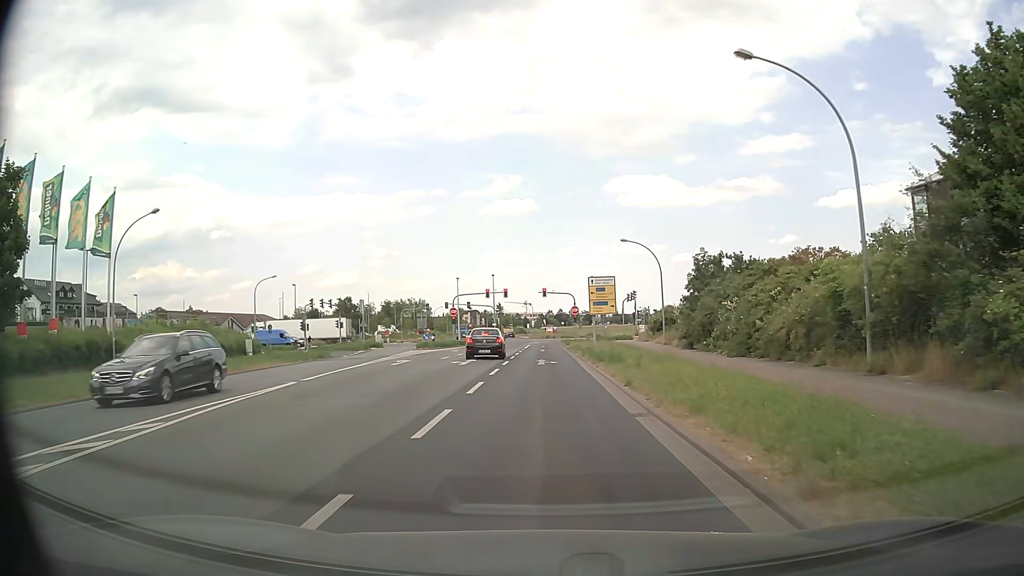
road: tertiary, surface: asphalt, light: Day
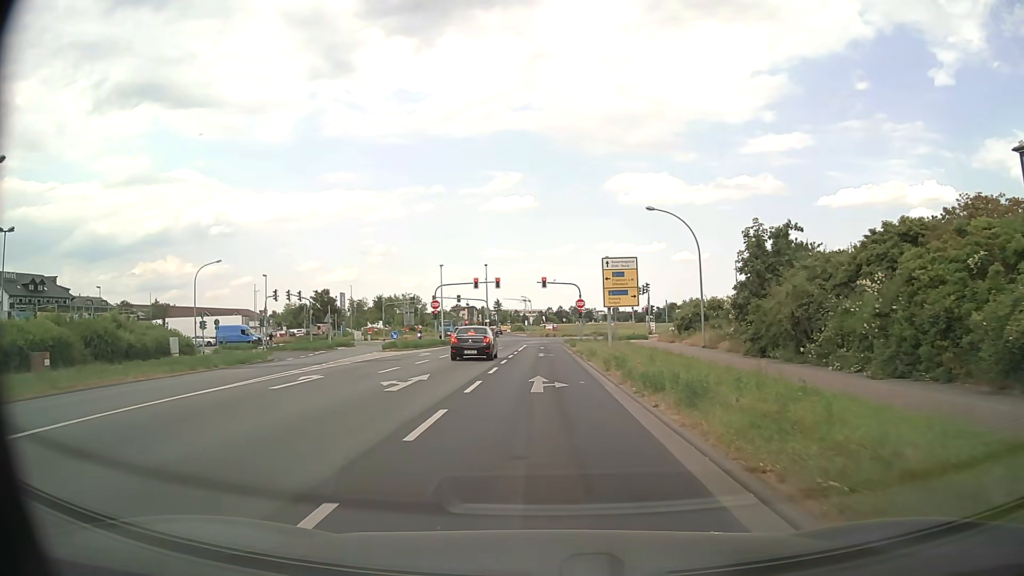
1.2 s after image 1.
(0.0, +12.2) m; 0°
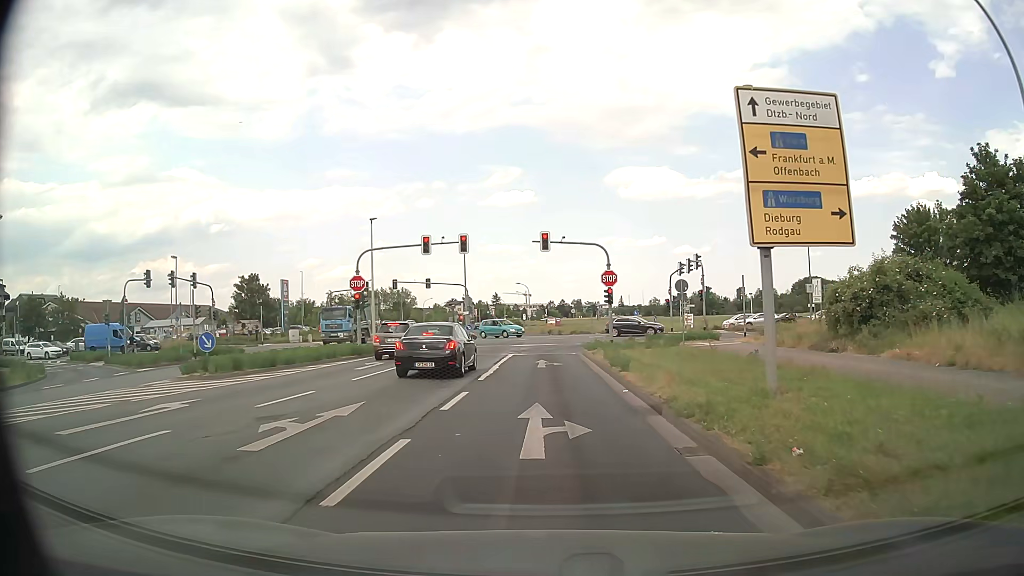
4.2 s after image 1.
(-0.1, +26.8) m; 0°
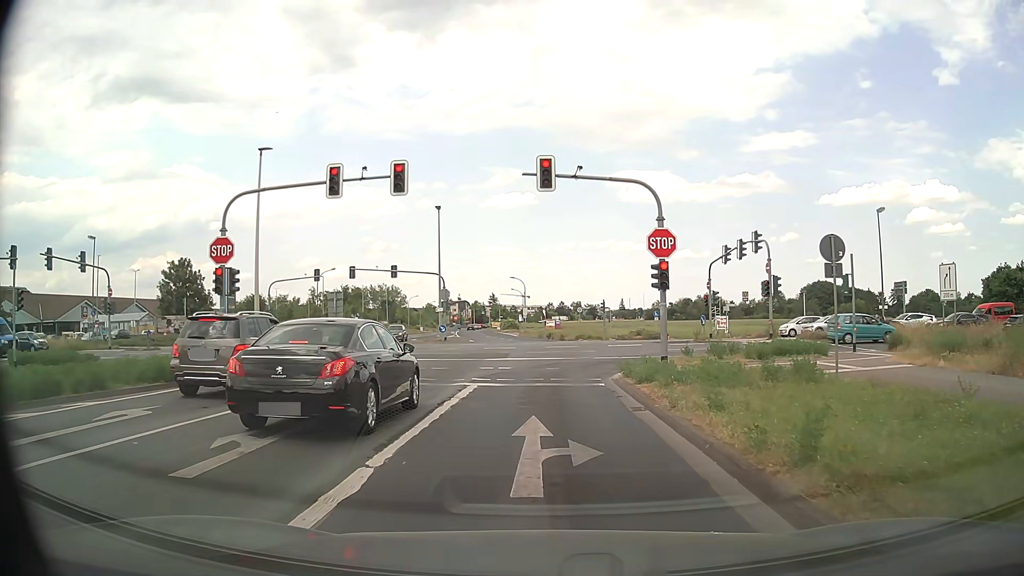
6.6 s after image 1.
(0.0, +15.9) m; 0°
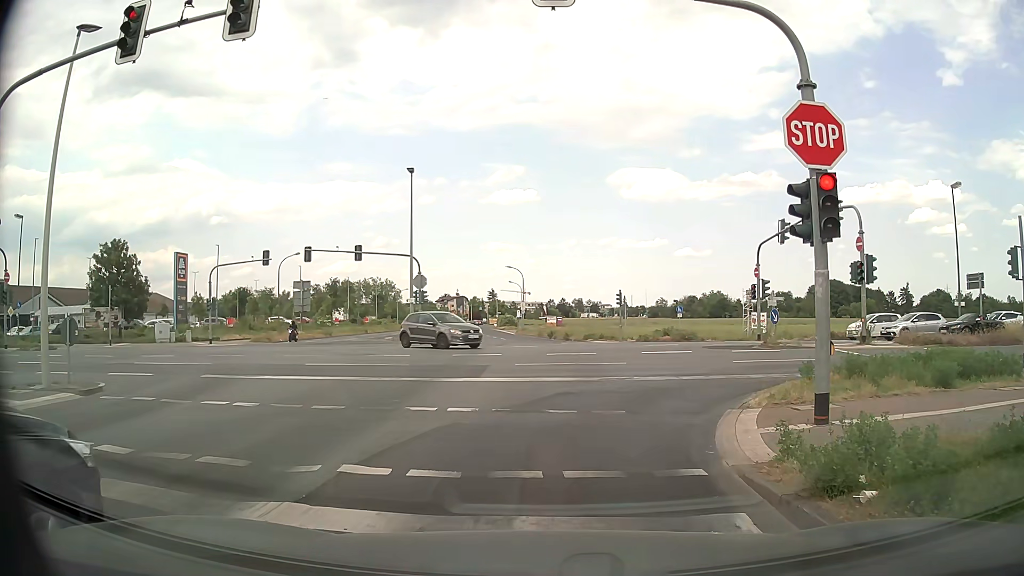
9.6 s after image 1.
(0.0, +11.0) m; +1°
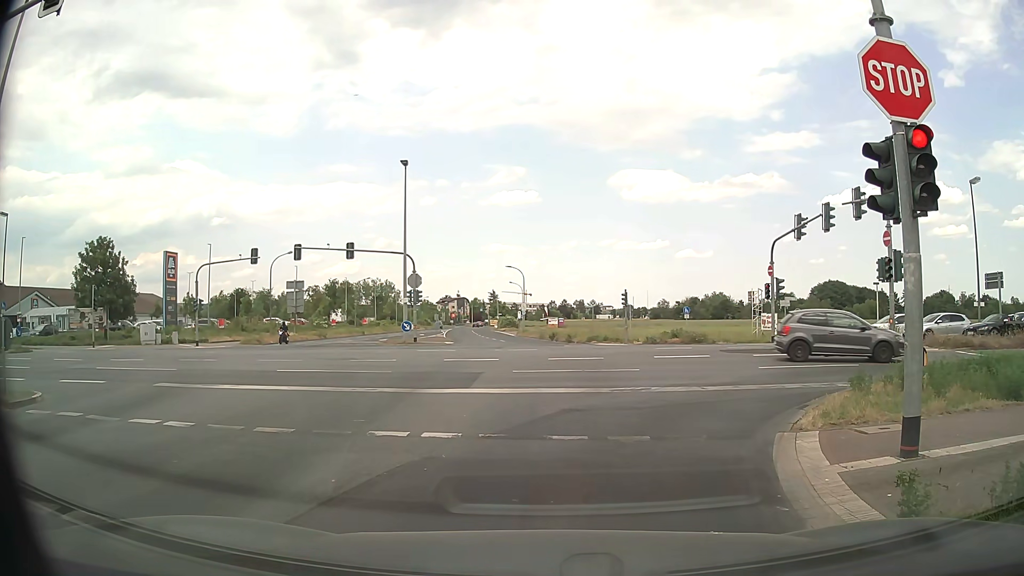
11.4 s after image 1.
(-0.1, +2.1) m; -2°
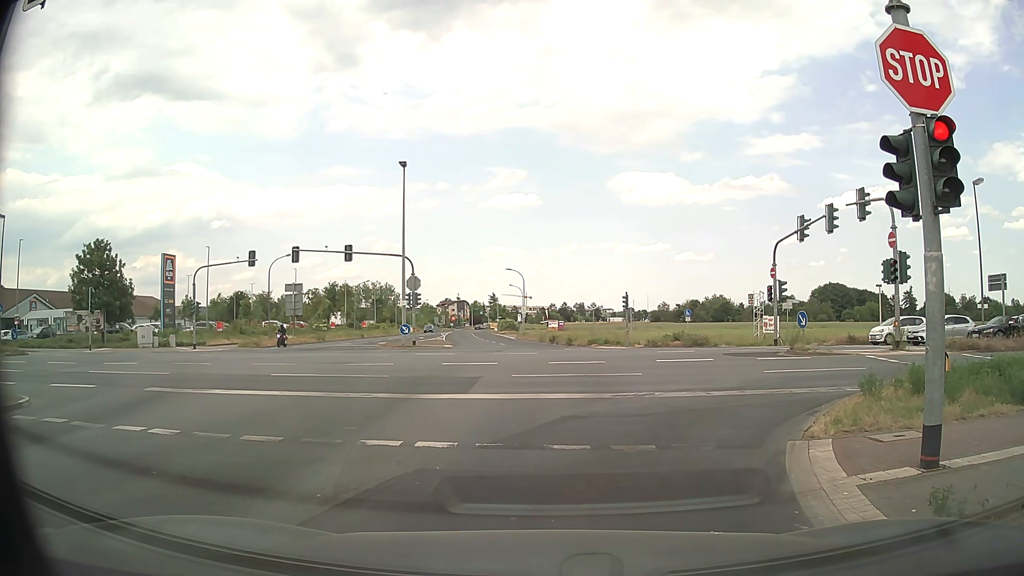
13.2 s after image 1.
(0.0, +0.4) m; 0°
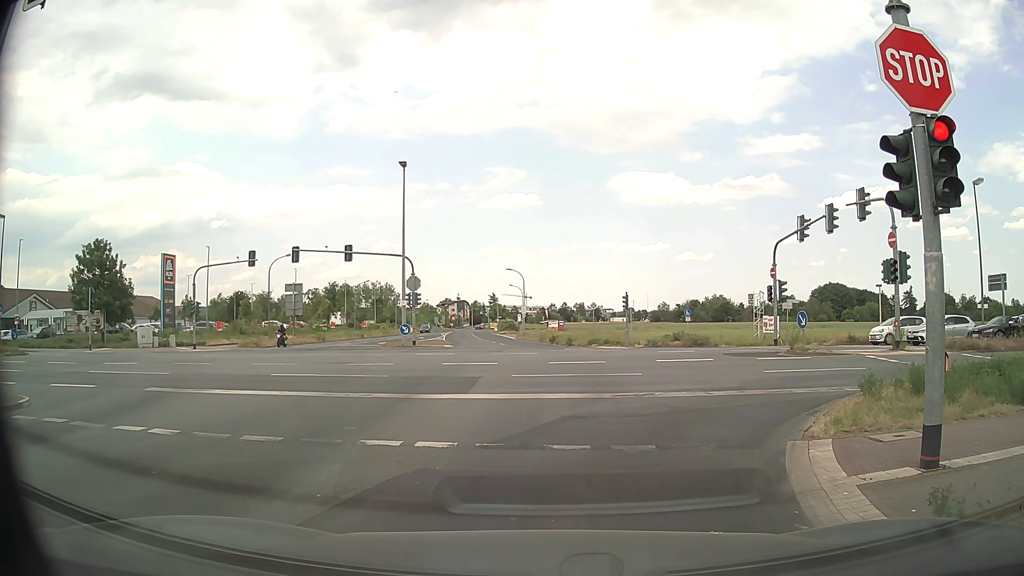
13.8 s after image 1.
(0.0, 0.0) m; 0°
